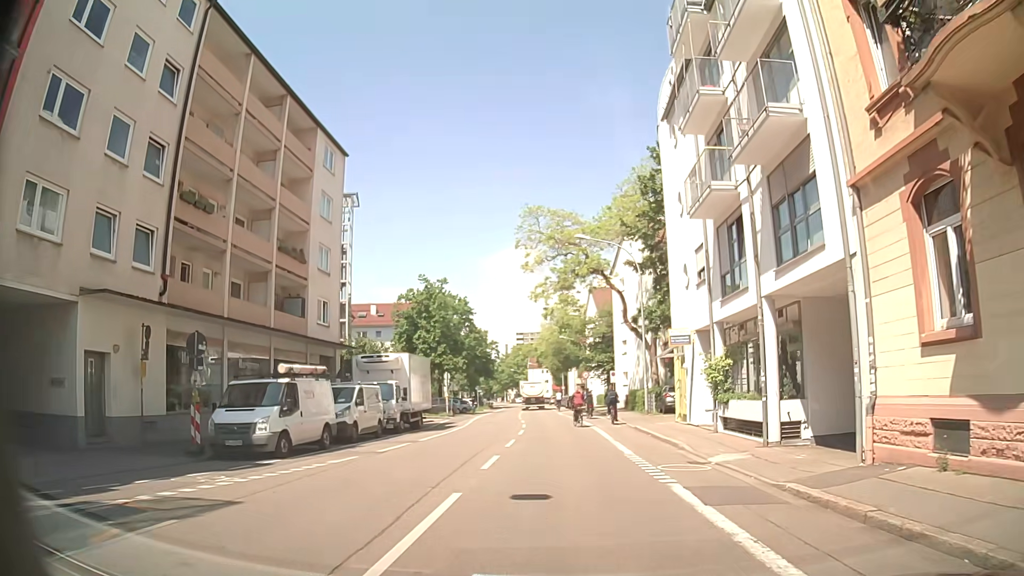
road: residential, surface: asphalt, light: Day
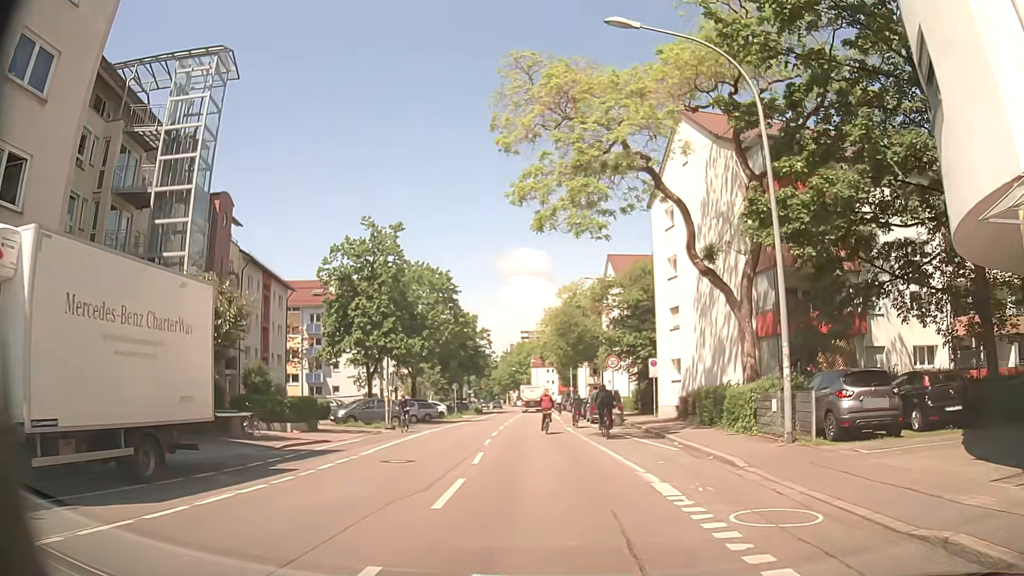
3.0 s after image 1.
(-0.8, +22.4) m; -2°
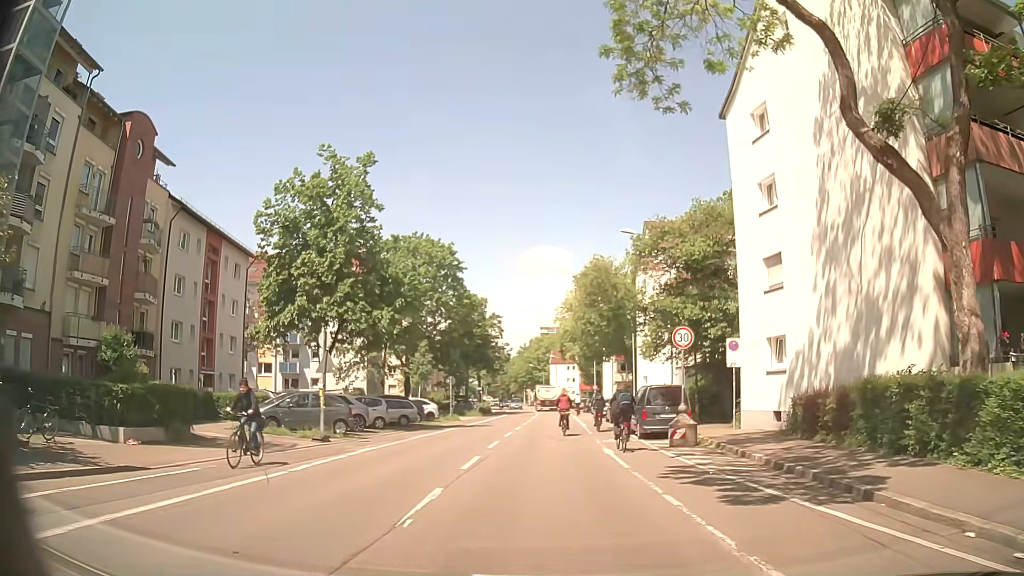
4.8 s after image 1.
(-0.3, +13.2) m; -2°
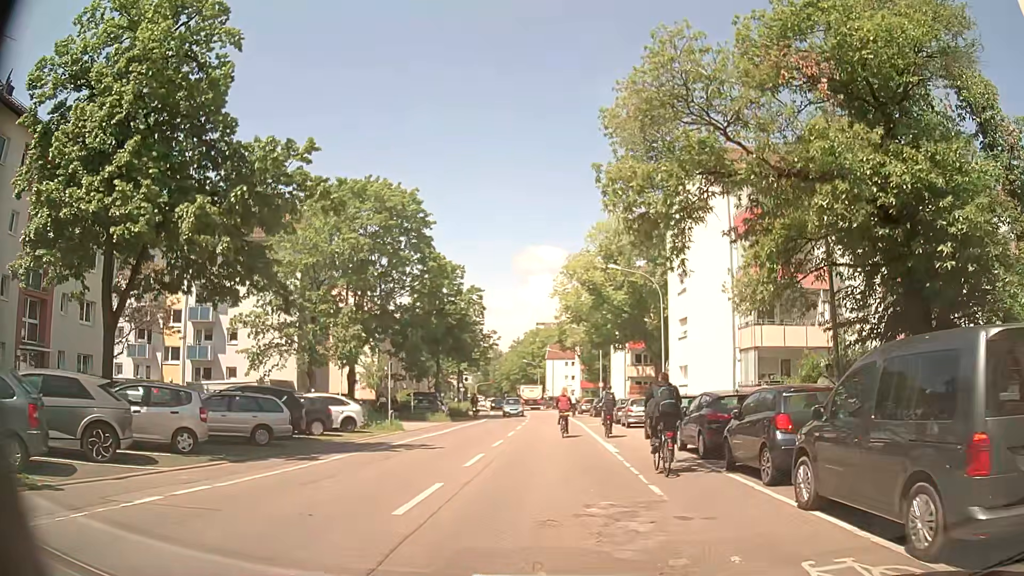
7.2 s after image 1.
(-0.1, +17.4) m; 0°
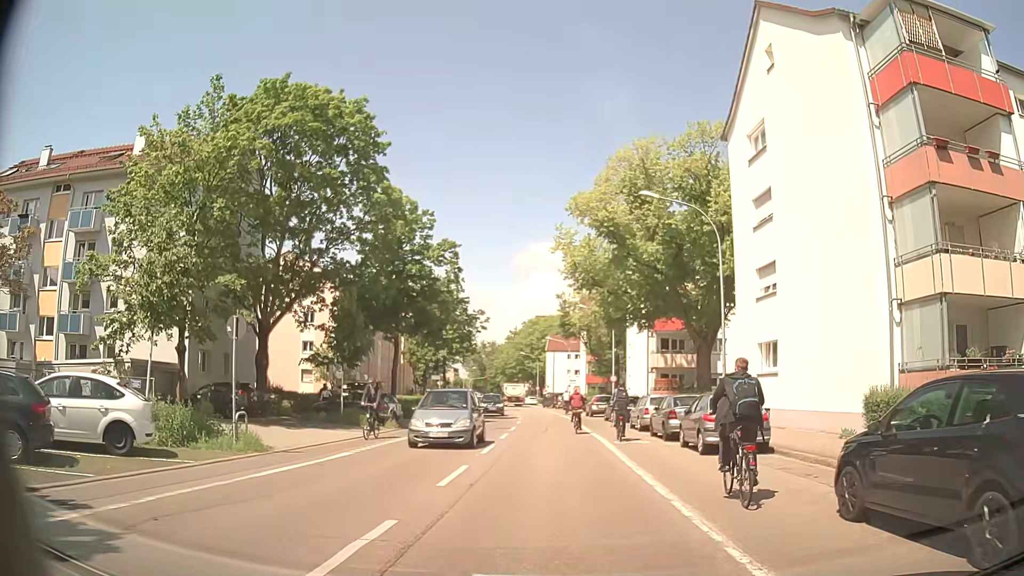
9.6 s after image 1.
(-0.1, +15.2) m; 0°
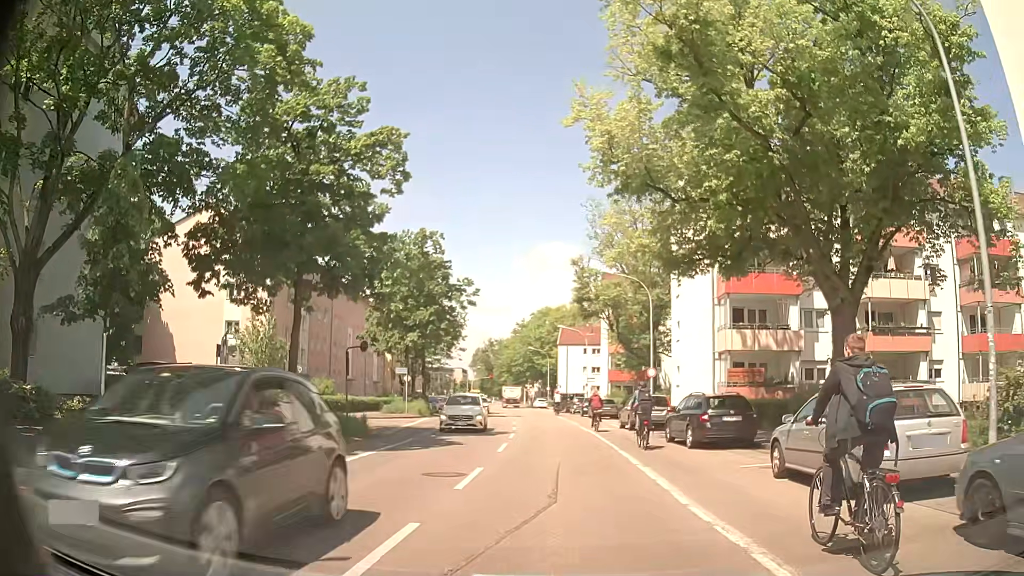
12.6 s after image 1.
(0.0, +18.1) m; -1°
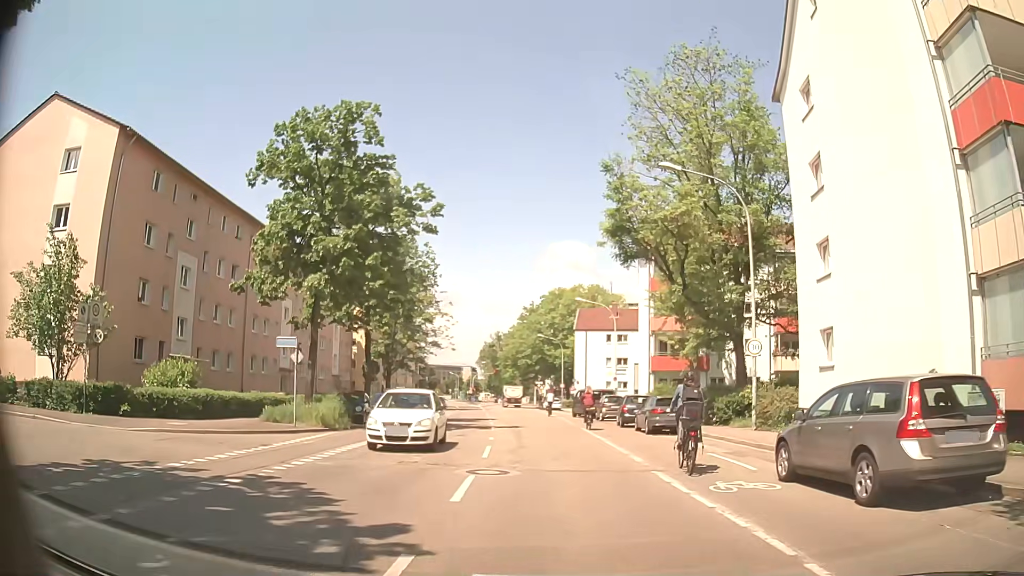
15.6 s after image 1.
(-0.3, +20.9) m; -3°
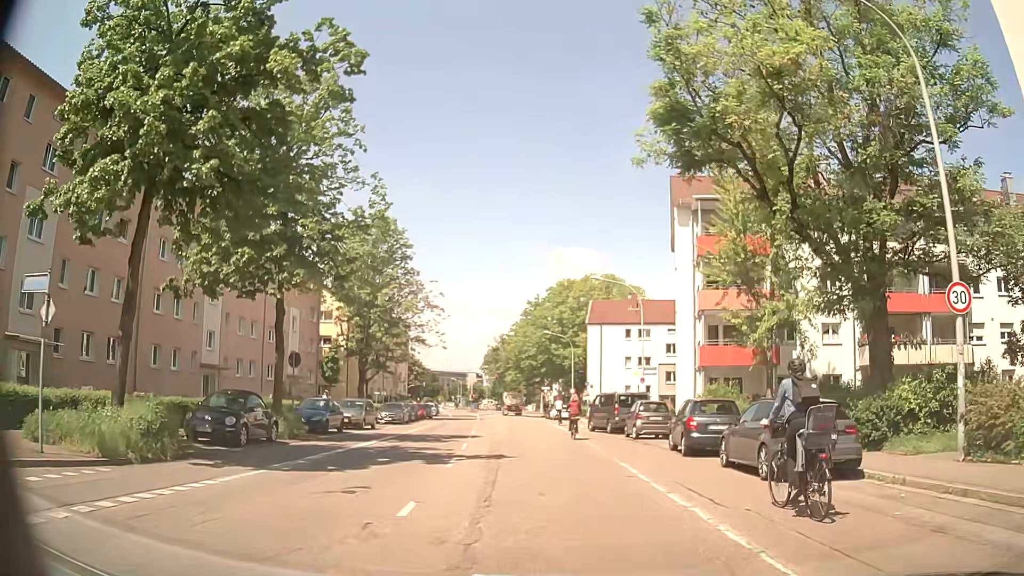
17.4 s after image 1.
(+0.3, +13.0) m; 0°
